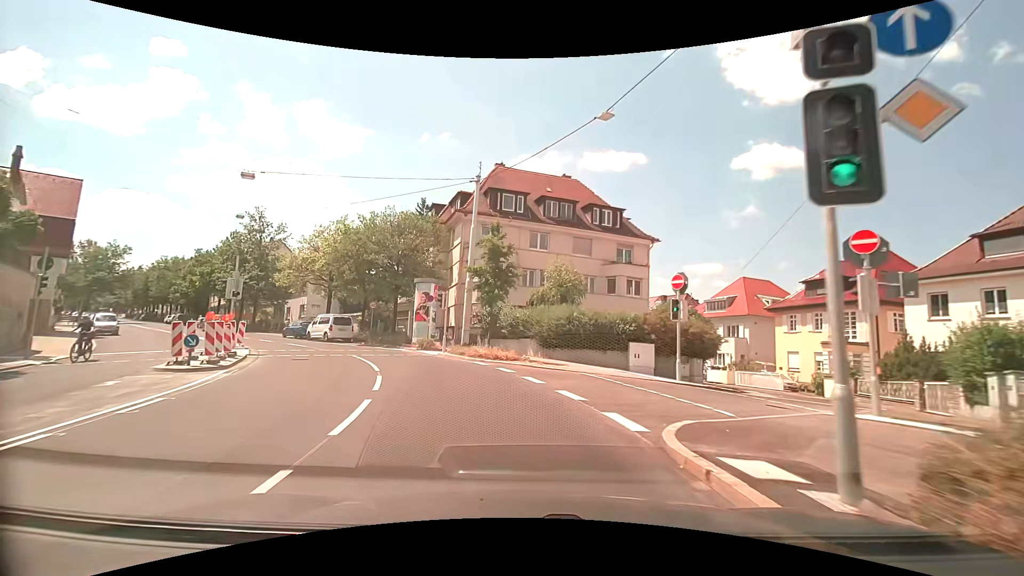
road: secondary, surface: asphalt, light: Day
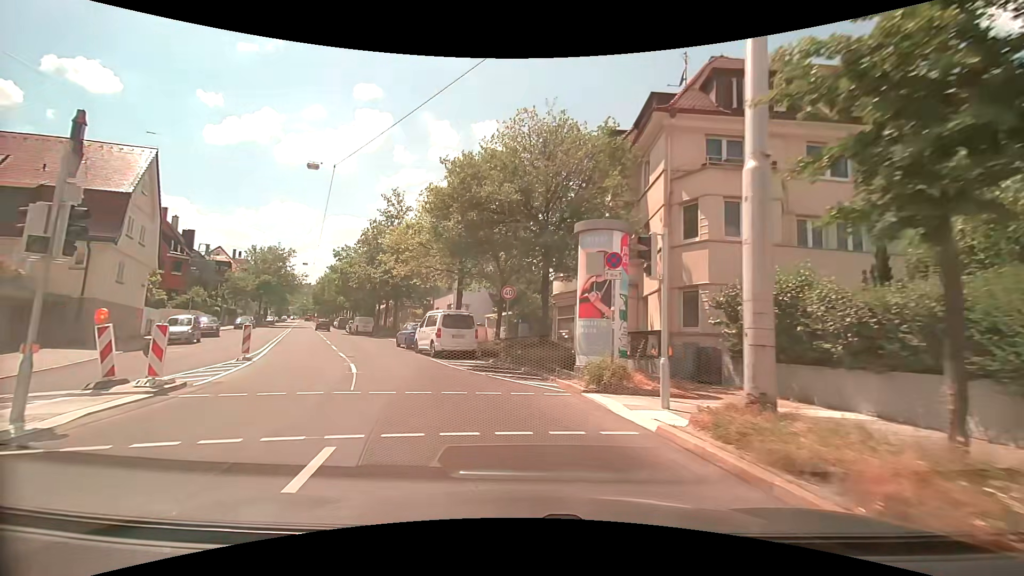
(-3.1, +17.3) m; -20°
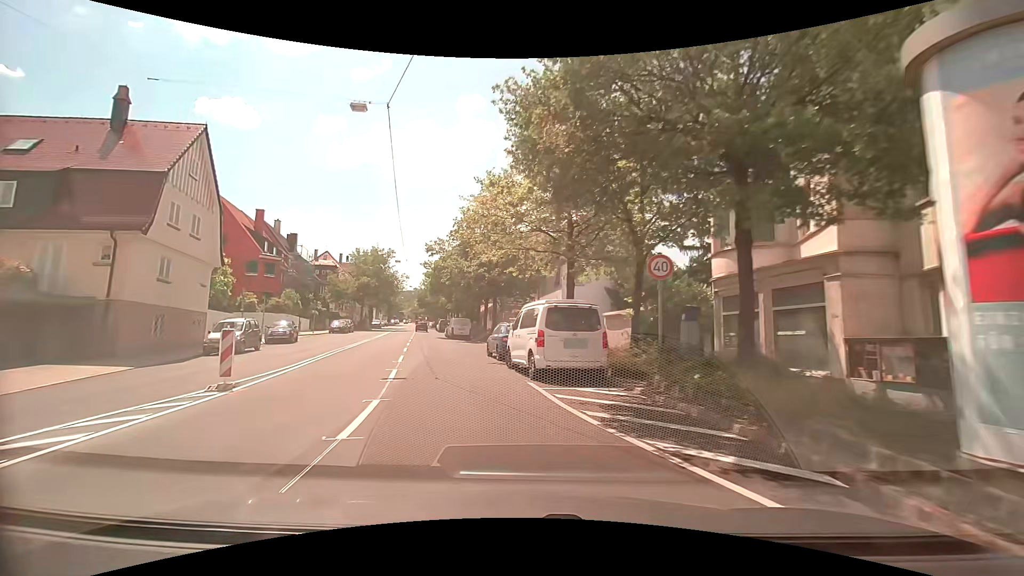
(-1.0, +8.6) m; -13°
(-1, +10) (-3, +20) (-5, +29) (-7, +39) (-10, +49) (-12, +59) (-14, +69) (-16, +78) (-18, +88) (-21, +98) m
